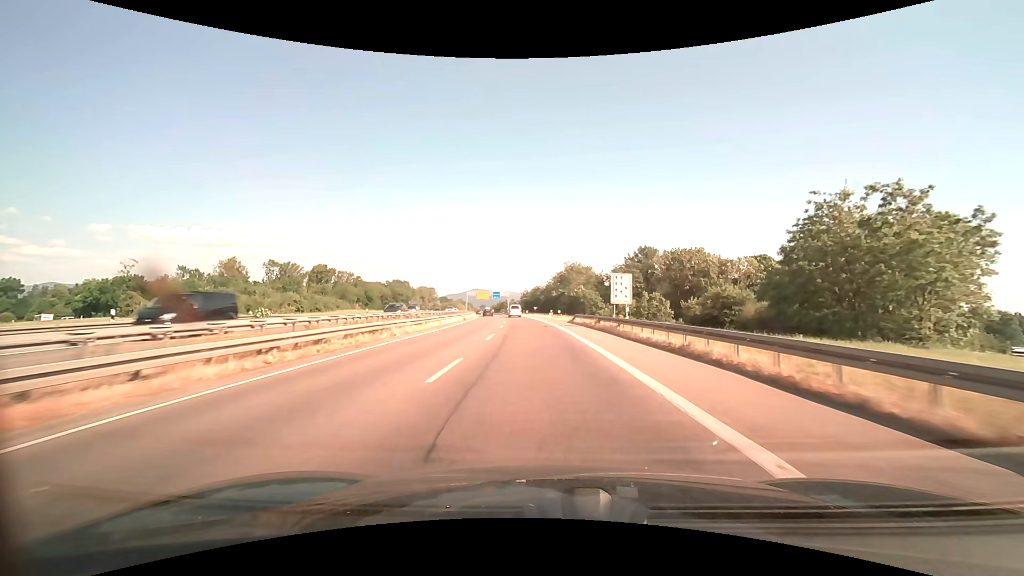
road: trunk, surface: asphalt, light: Day
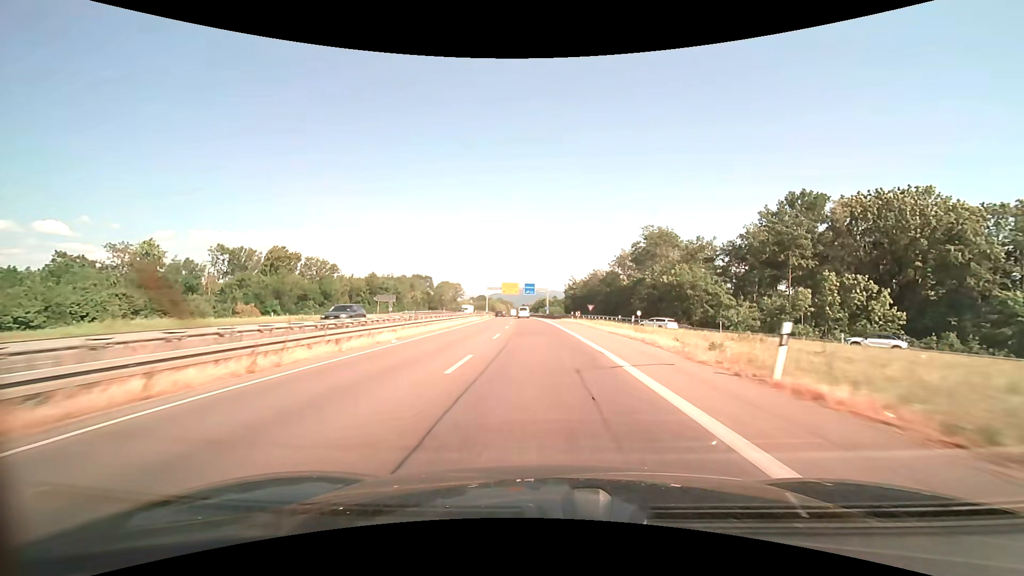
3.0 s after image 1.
(-2.7, +58.7) m; -5°
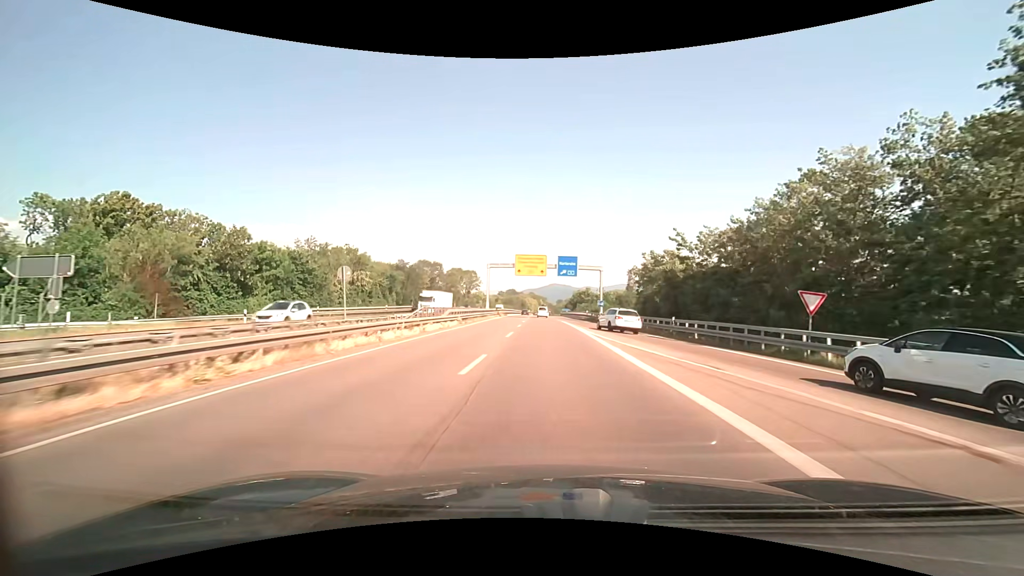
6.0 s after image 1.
(-2.3, +60.7) m; -4°
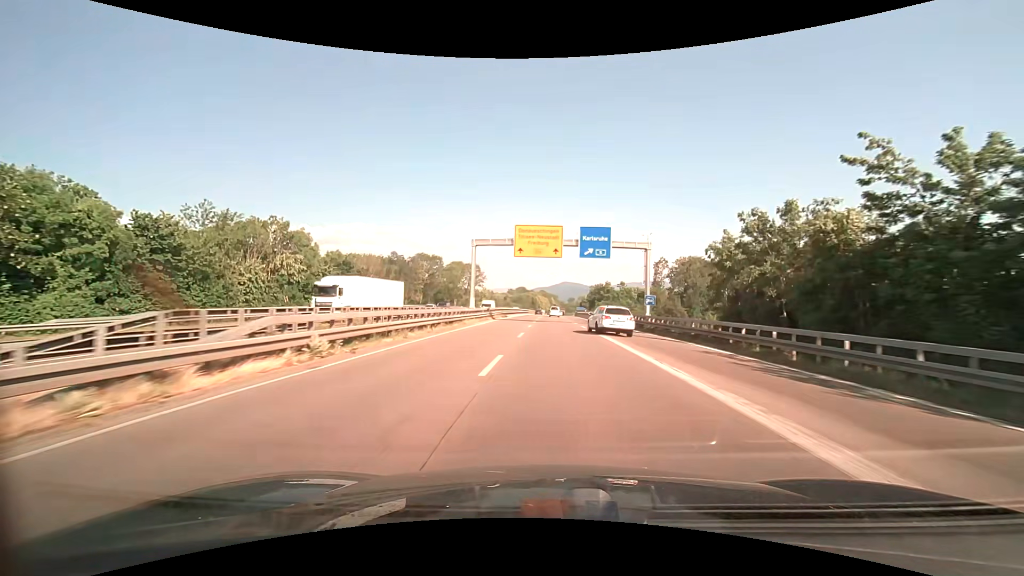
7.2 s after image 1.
(-0.4, +24.3) m; -1°
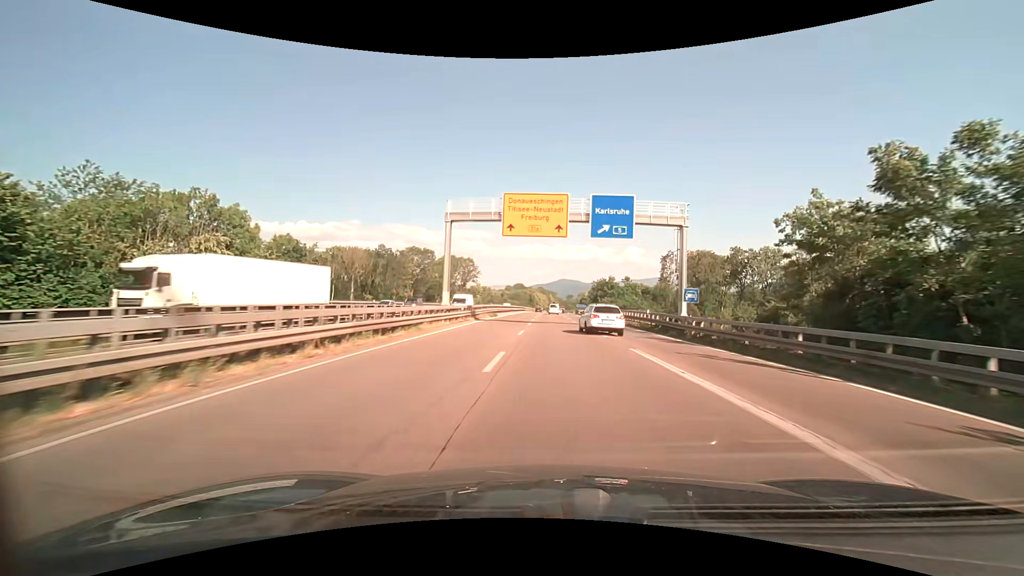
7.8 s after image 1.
(0.0, +11.8) m; 0°
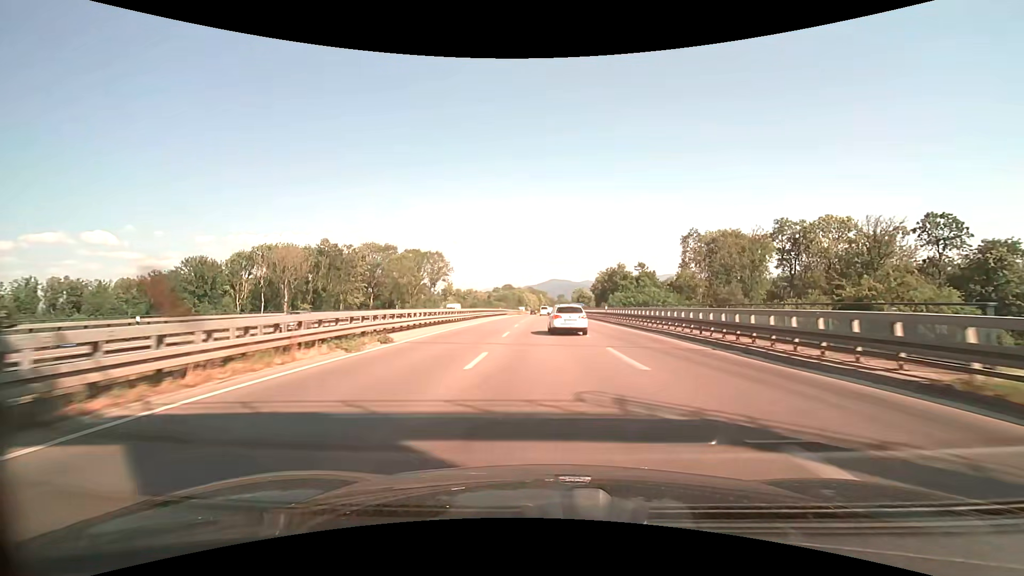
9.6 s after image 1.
(+0.6, +34.4) m; +1°
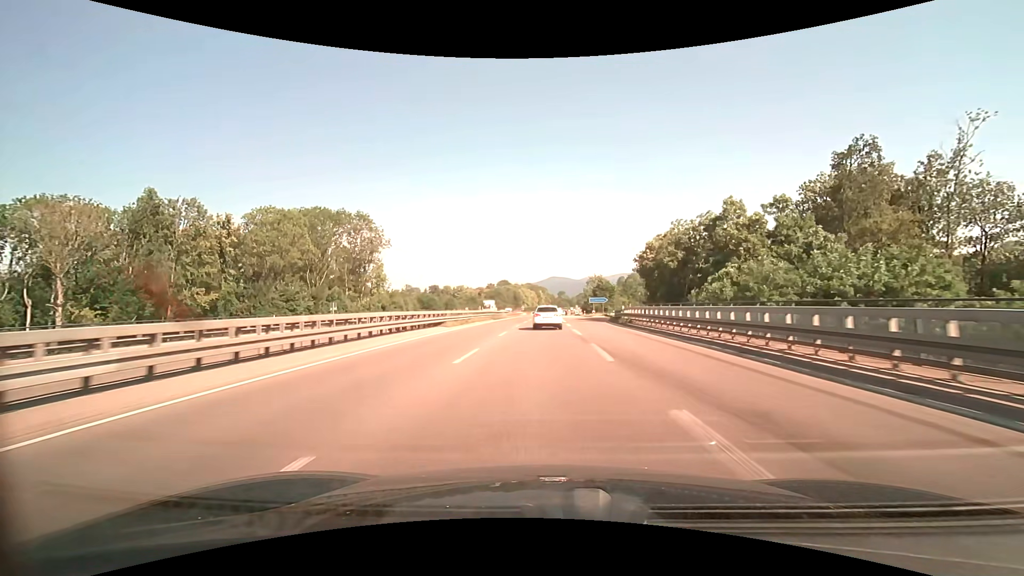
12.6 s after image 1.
(+0.4, +58.3) m; 0°
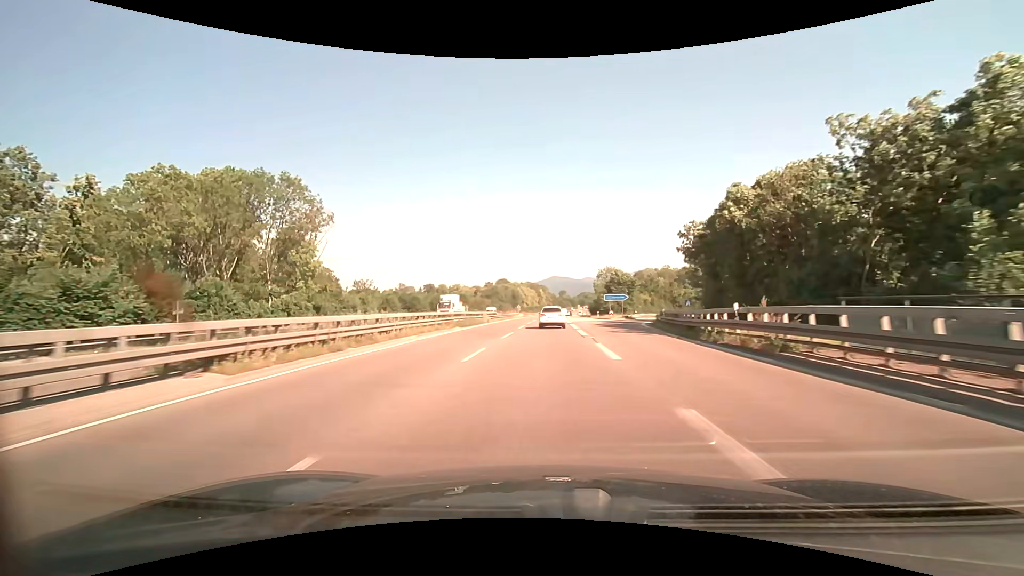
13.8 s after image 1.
(0.0, +23.8) m; 0°
(0, +10) (0, +20) (0, +30) (0, +40) (0, +50) (+1, +60) (+1, +70) (+1, +80) (+1, +90) (+2, +100) m
